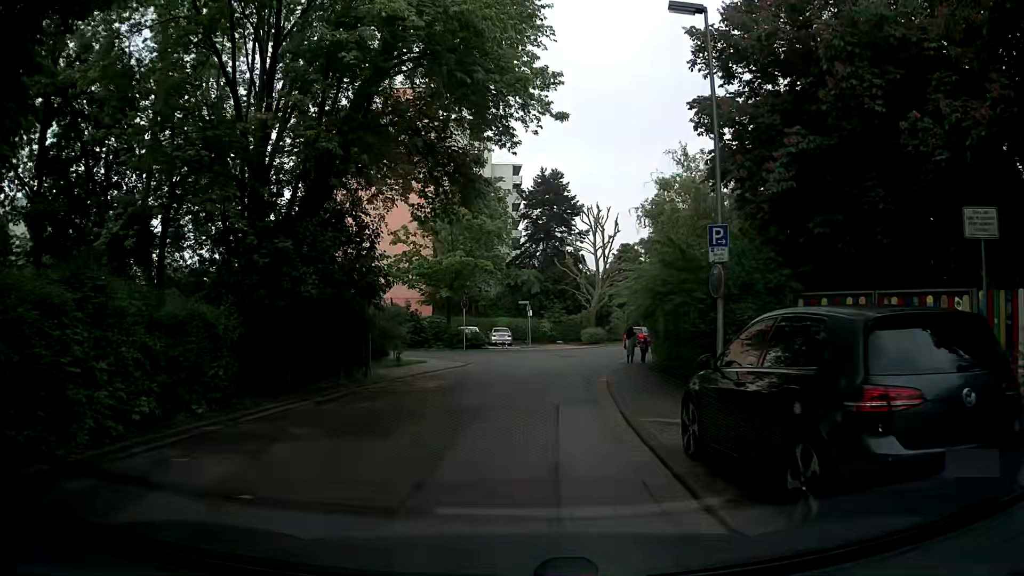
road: residential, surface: asphalt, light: Day
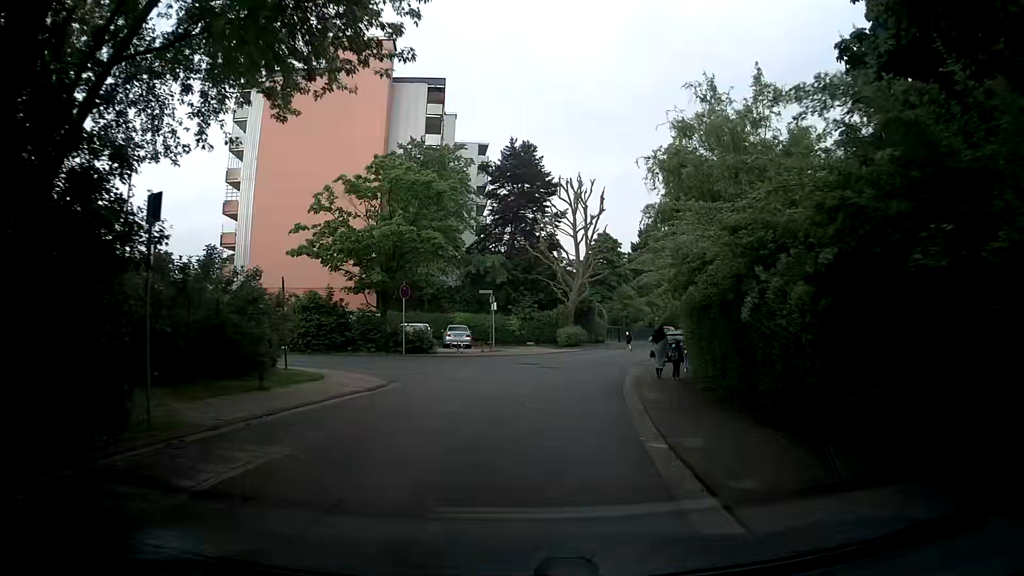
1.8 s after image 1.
(+0.2, +11.2) m; +3°
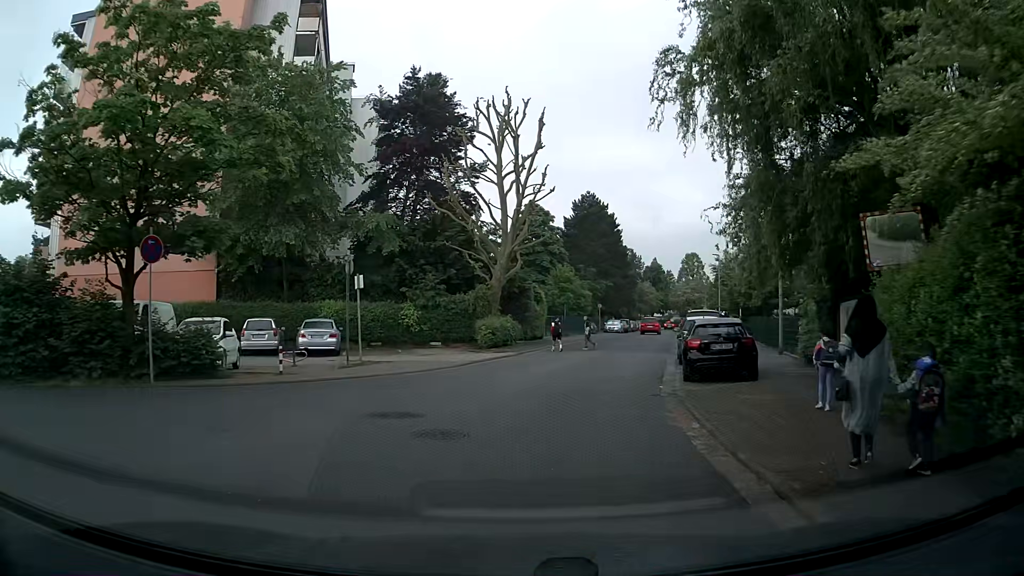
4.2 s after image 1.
(+0.8, +16.5) m; +6°
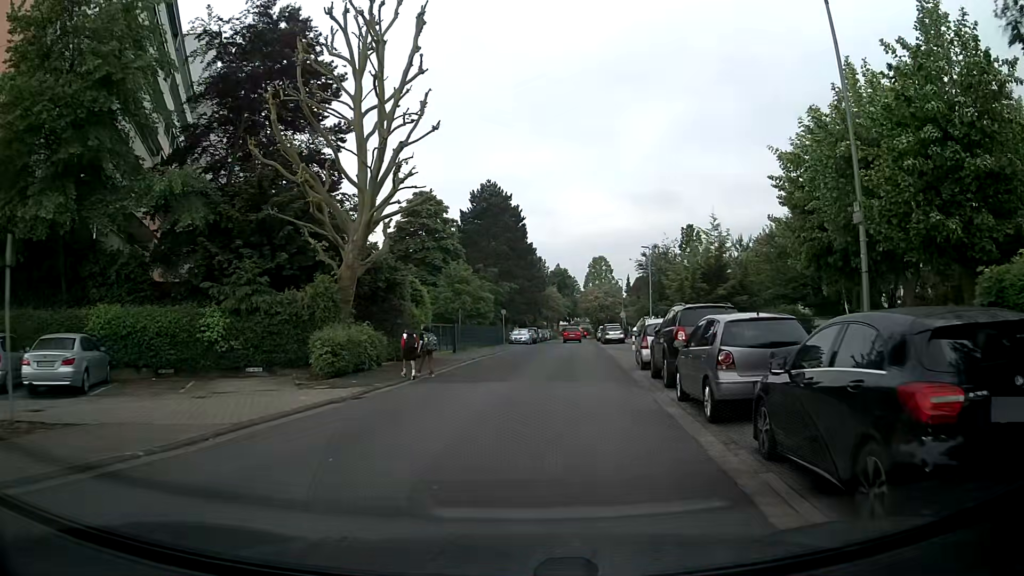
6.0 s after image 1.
(+0.8, +12.1) m; +7°
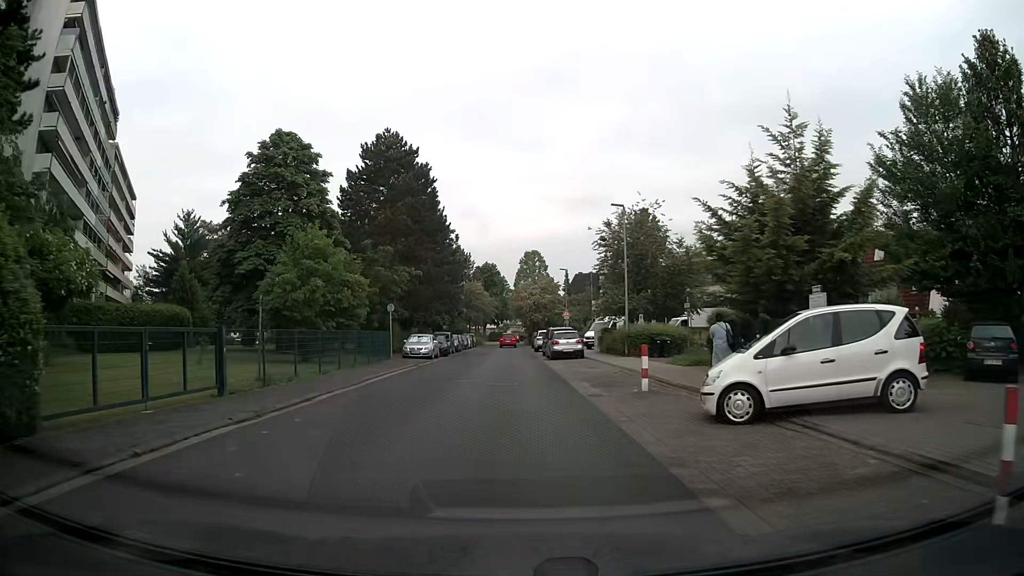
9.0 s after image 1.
(+2.1, +21.0) m; +7°
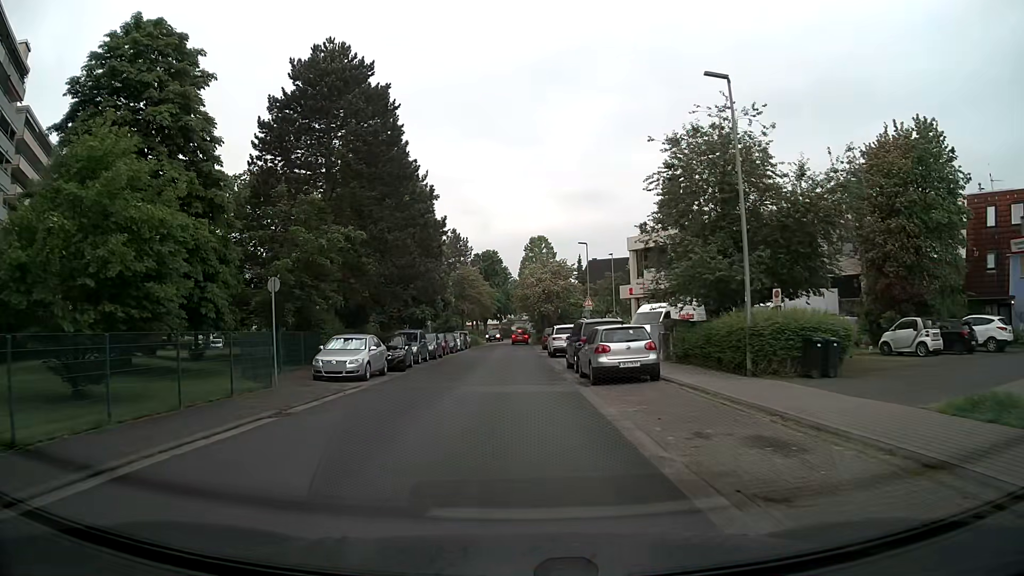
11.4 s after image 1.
(+0.1, +18.0) m; 0°
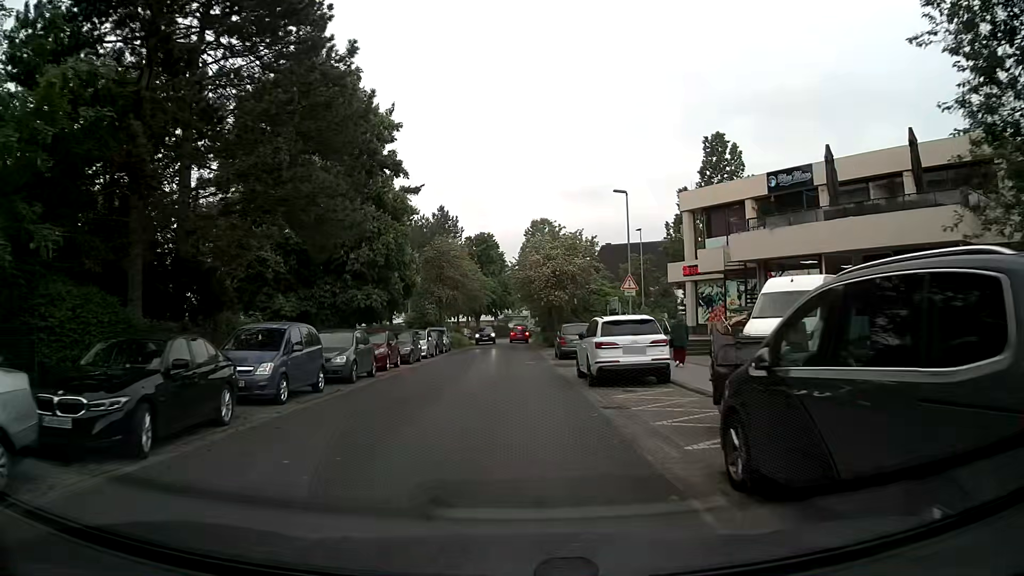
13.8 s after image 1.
(-0.1, +19.2) m; 0°
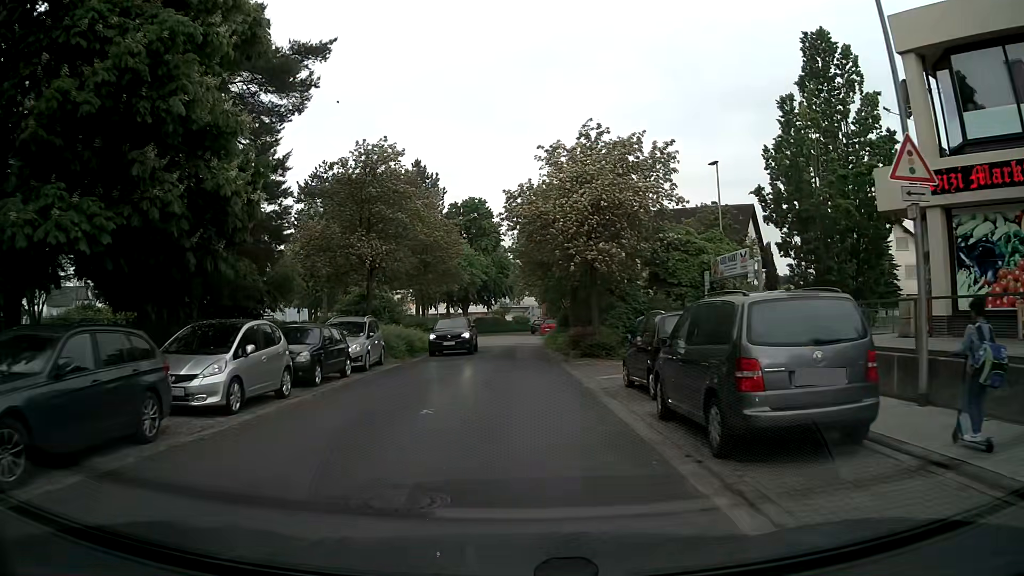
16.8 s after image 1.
(0.0, +24.5) m; 0°
